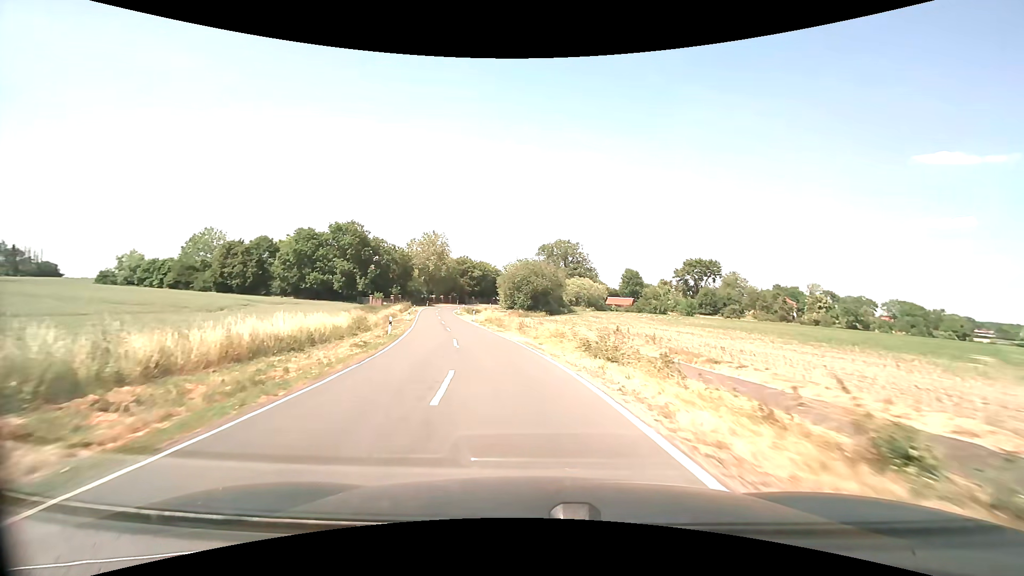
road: secondary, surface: asphalt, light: Day
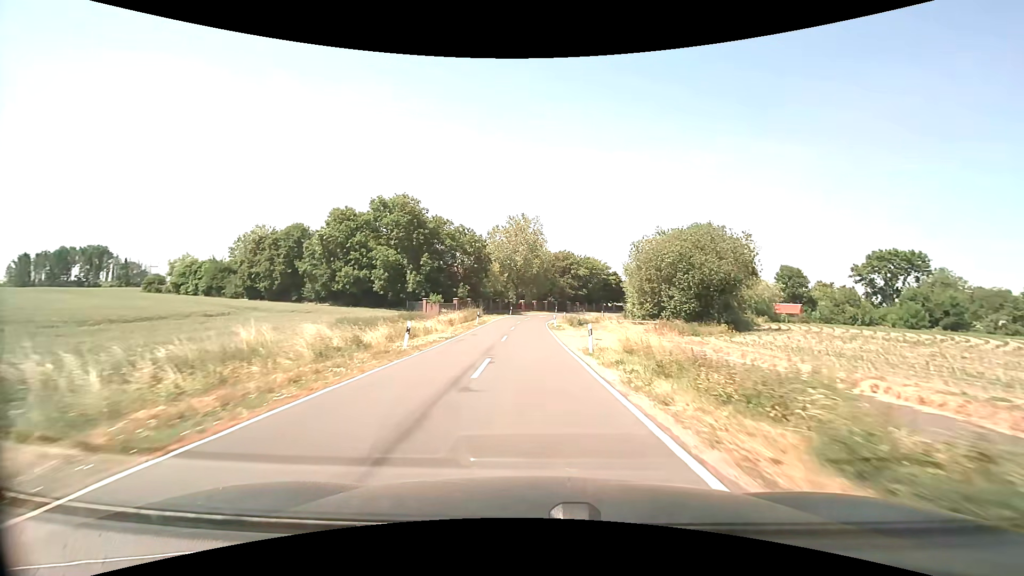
(-4.4, +33.4) m; -12°
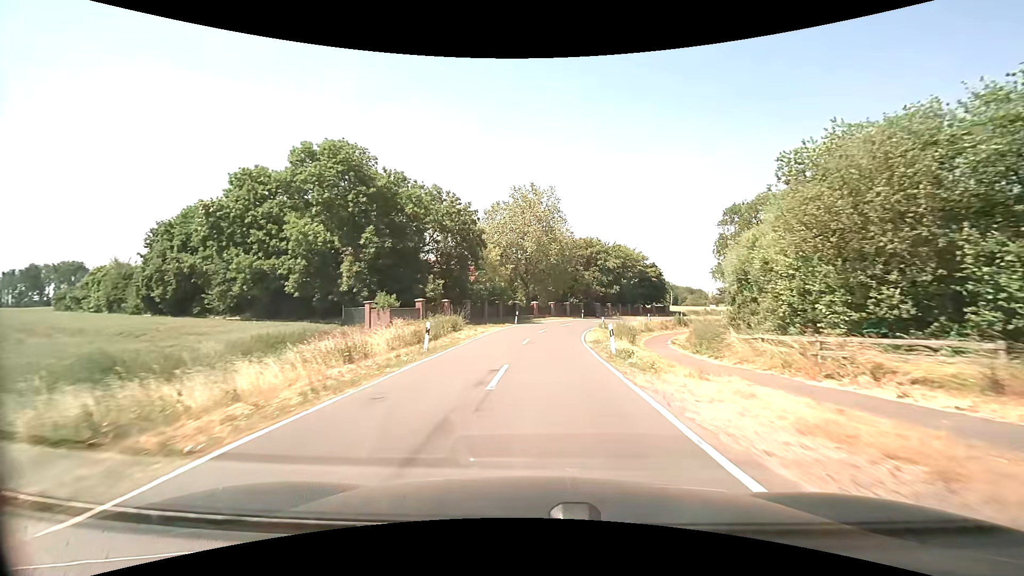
(-0.4, +25.5) m; -2°
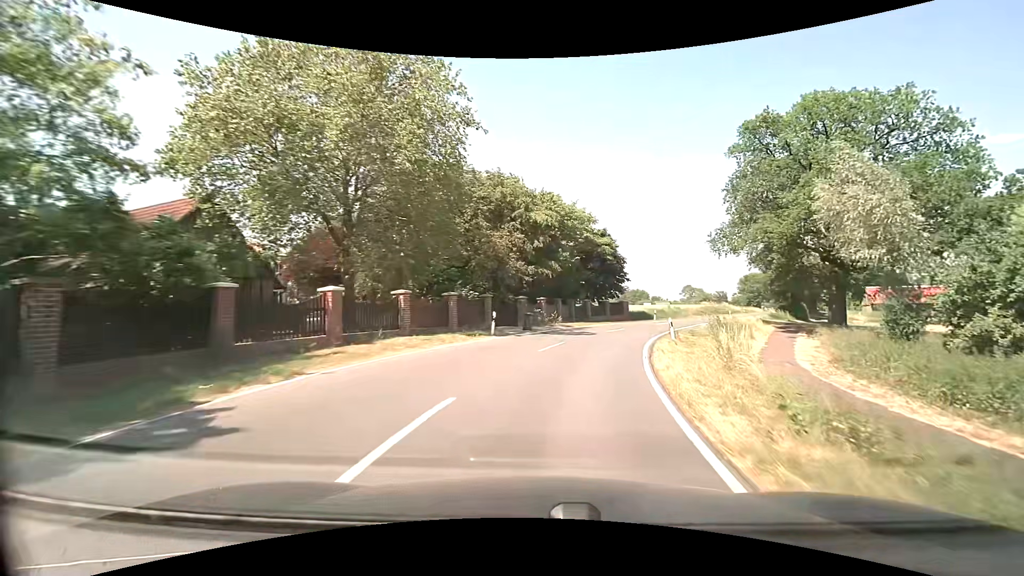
(+2.6, +41.0) m; +11°
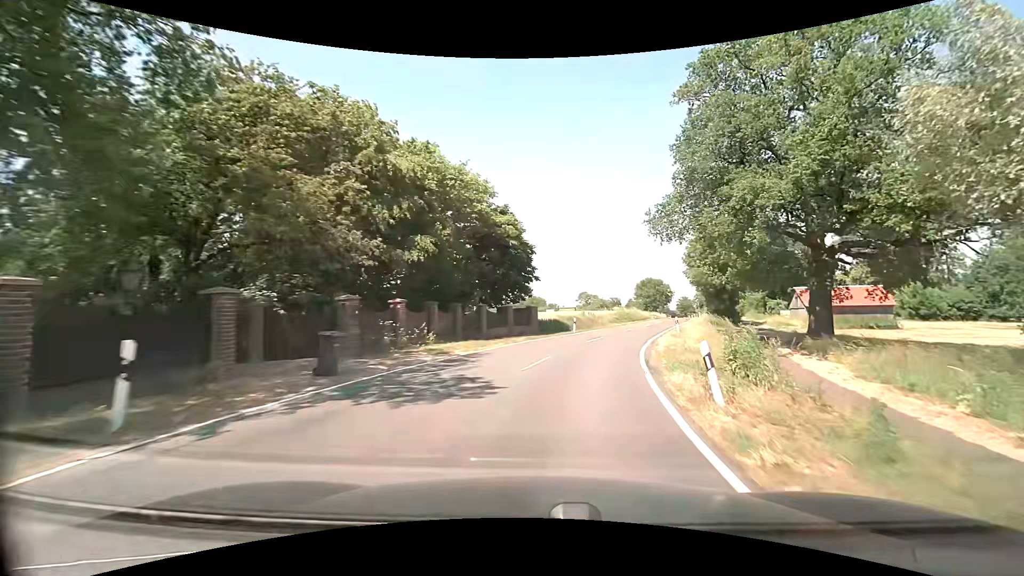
(+1.7, +15.8) m; +12°
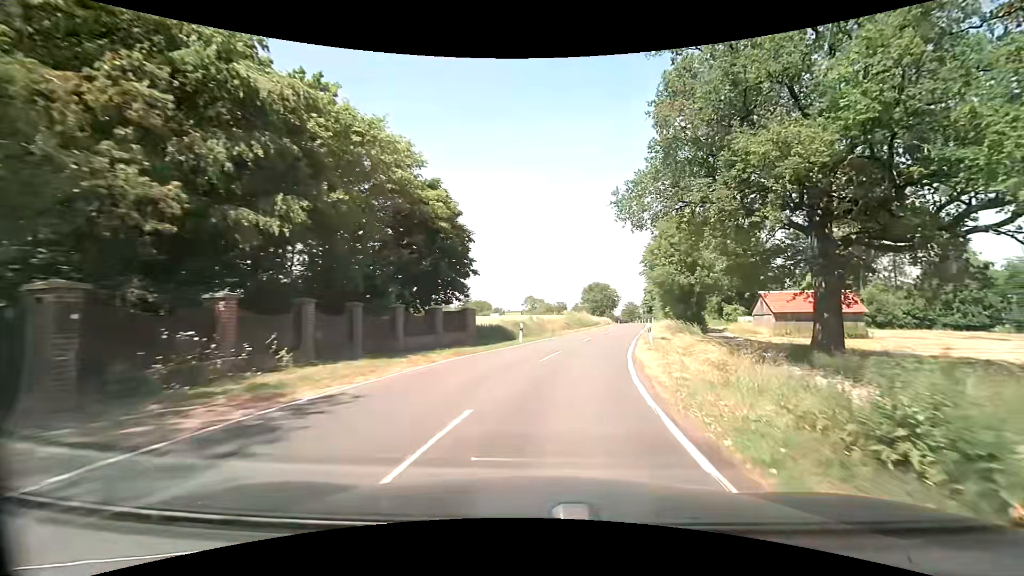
(+0.4, +7.9) m; +6°
(+1, +10) (+3, +20) (+5, +30) (+7, +39) (+10, +49) (+12, +59) (+15, +68) (+17, +78) (+20, +88) (+22, +97) m
